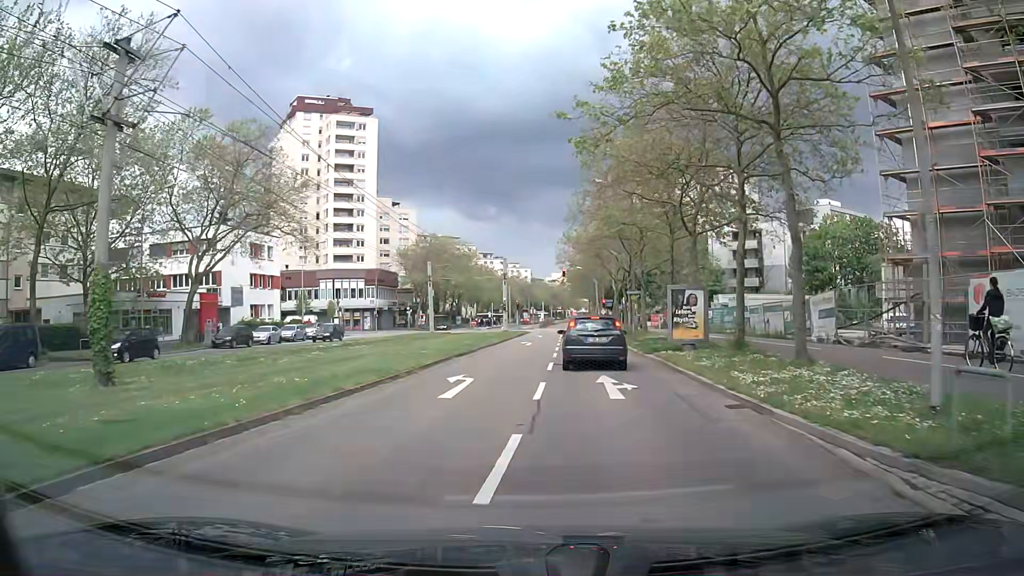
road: tertiary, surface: asphalt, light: Day
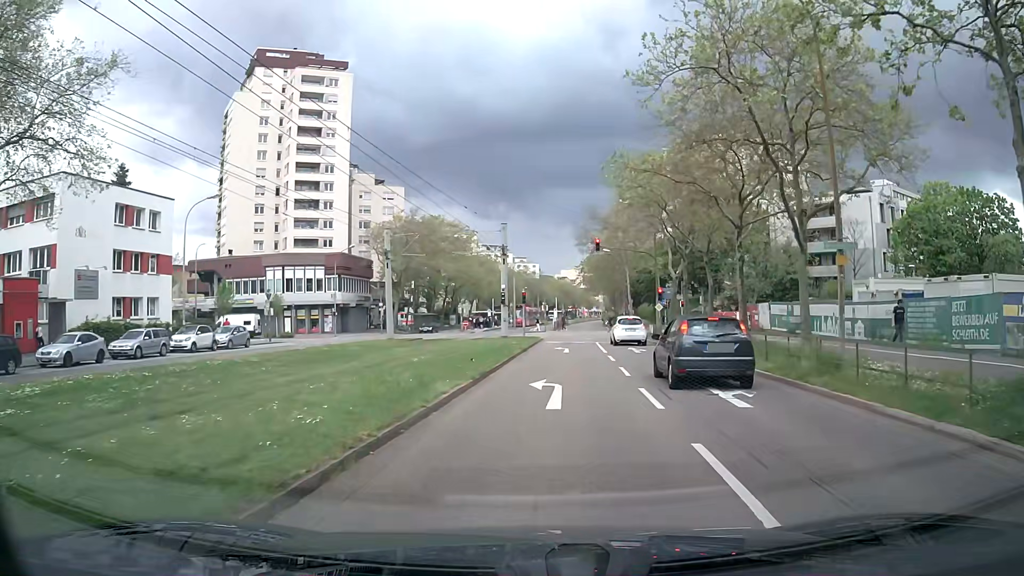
(+0.1, +25.5) m; -1°
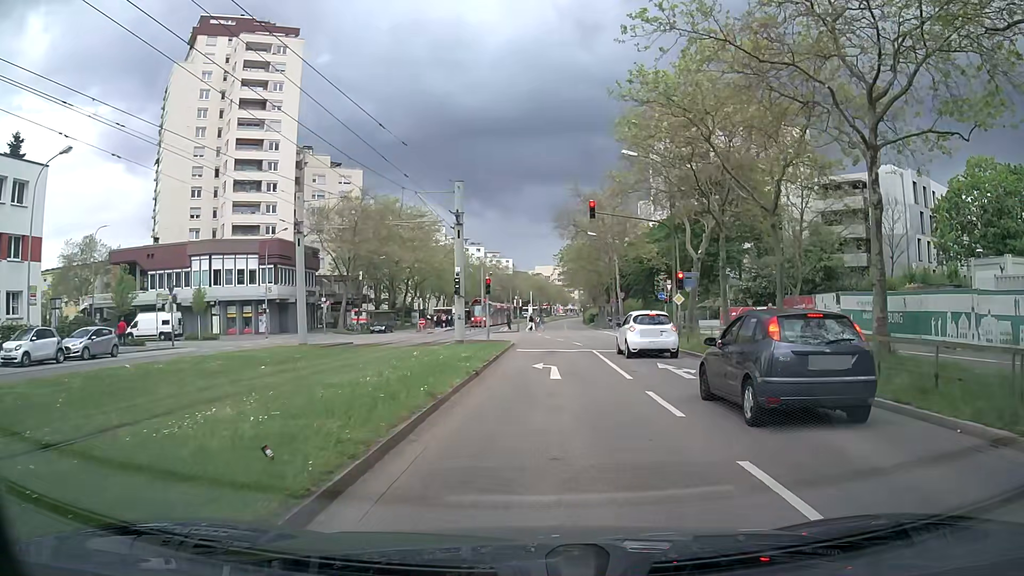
(+0.6, +13.0) m; +4°
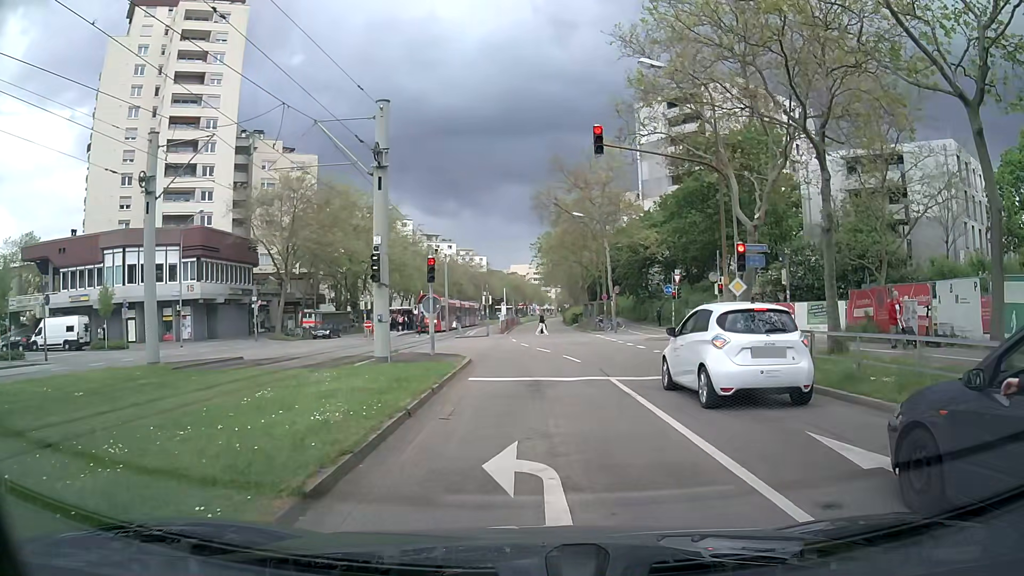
(0.0, +12.0) m; +2°
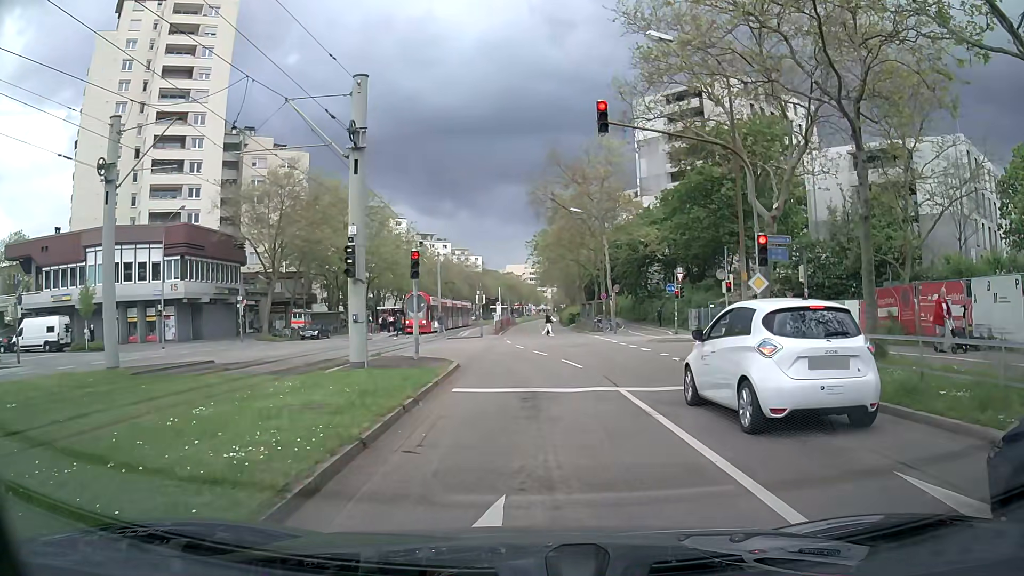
(0.0, +2.2) m; -1°
